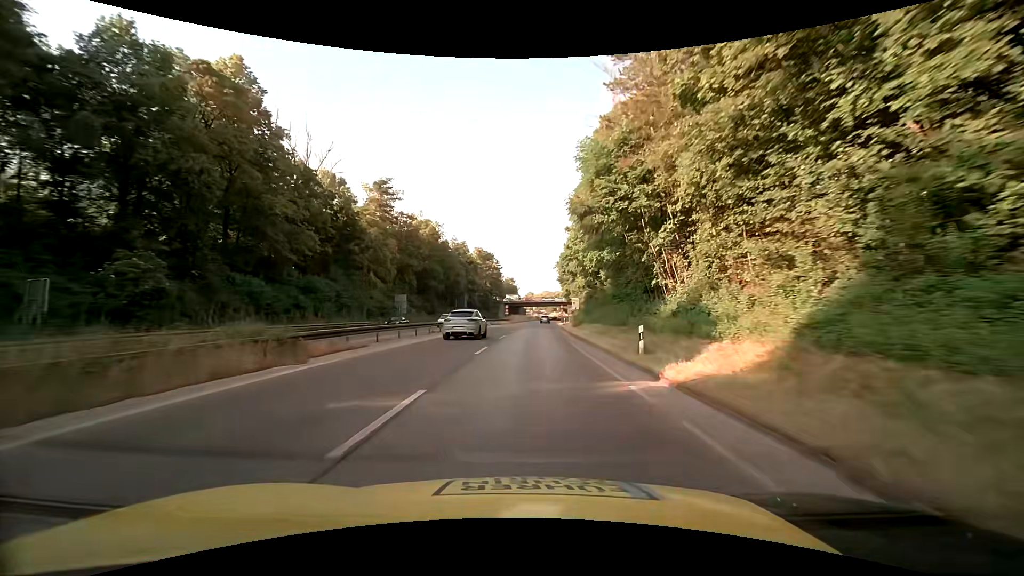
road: trunk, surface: asphalt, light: Day
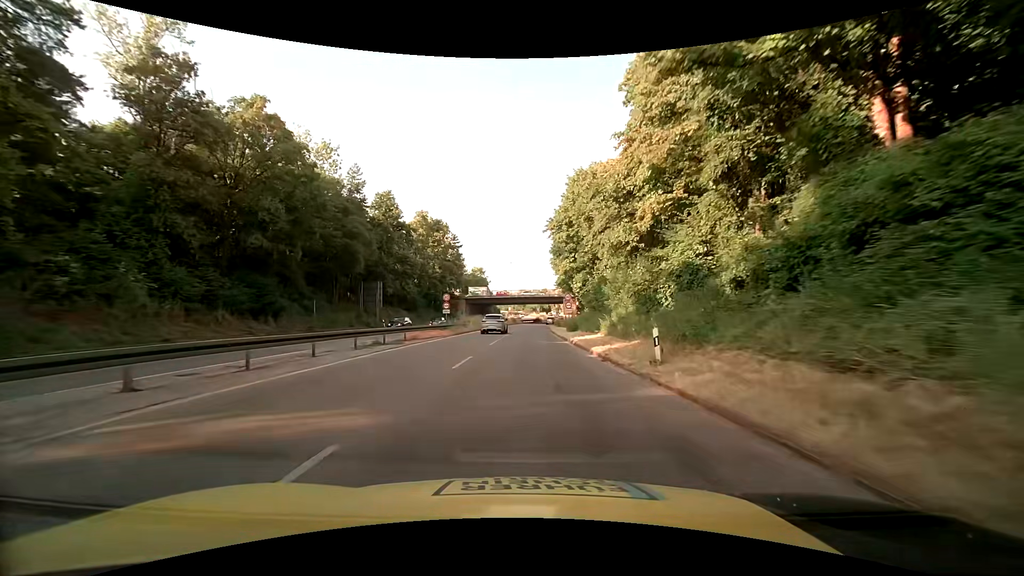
(+1.3, +51.9) m; +3°
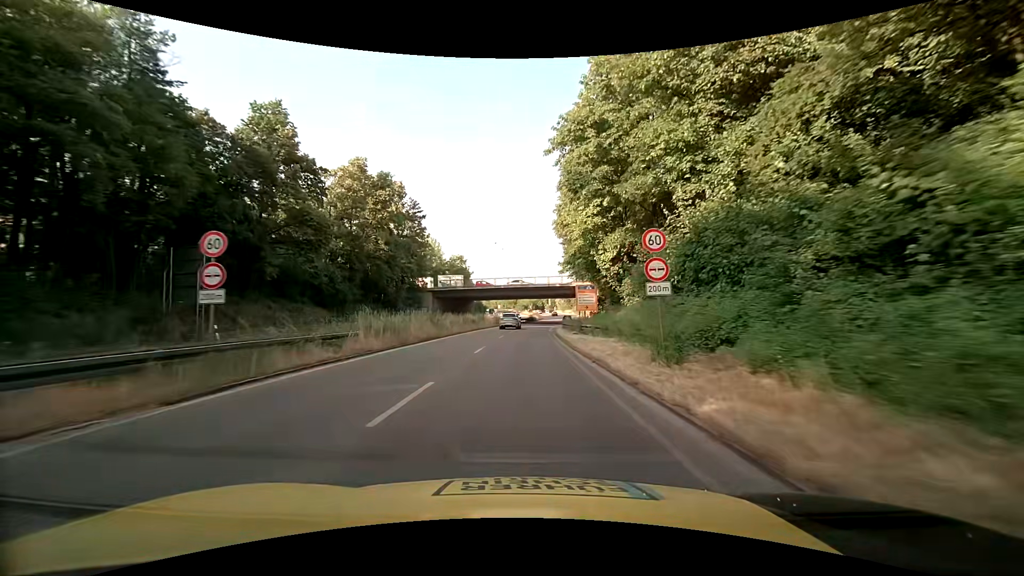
(+0.3, +30.8) m; +1°
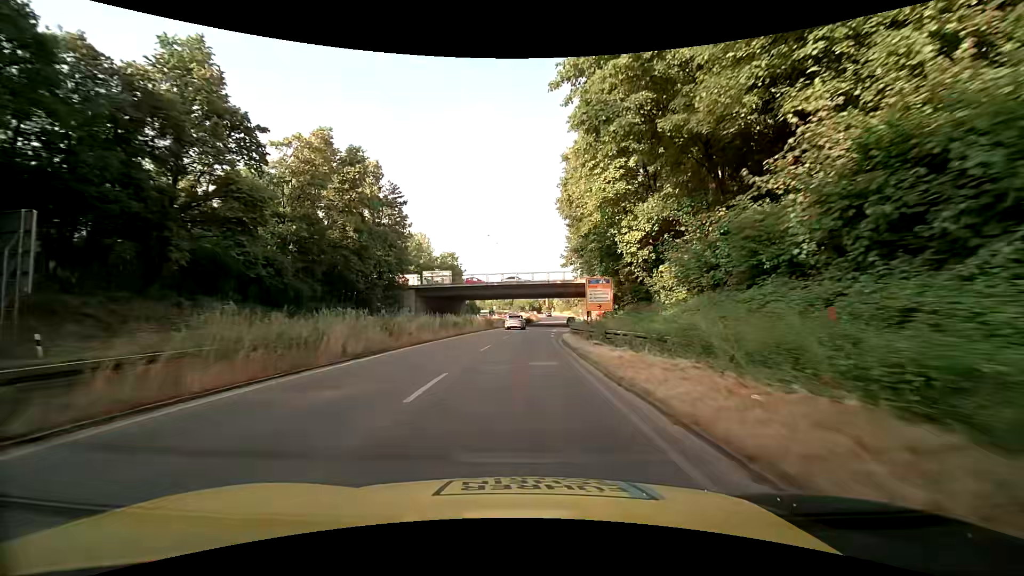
(0.0, +10.2) m; 0°
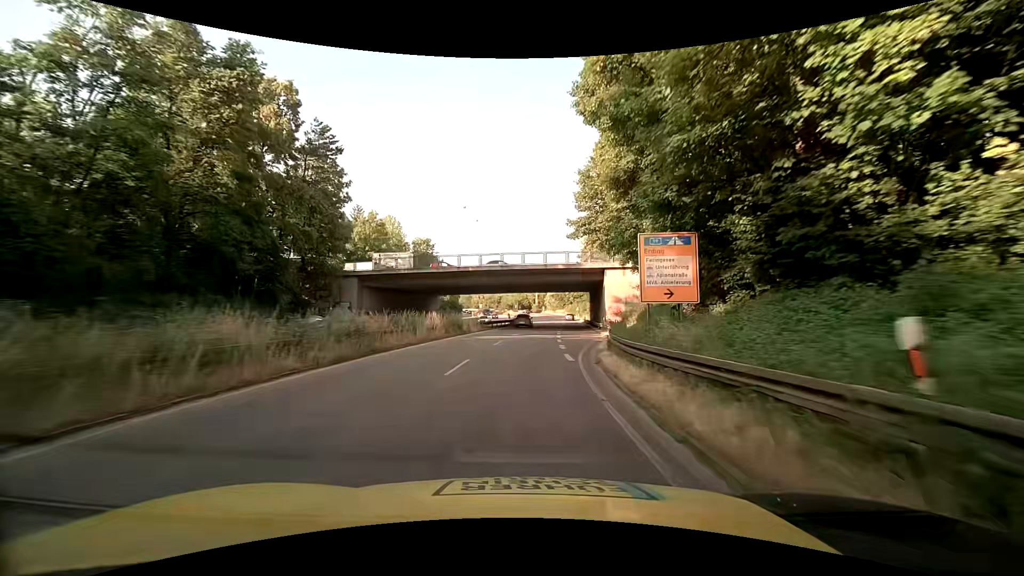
(+0.2, +20.4) m; +1°
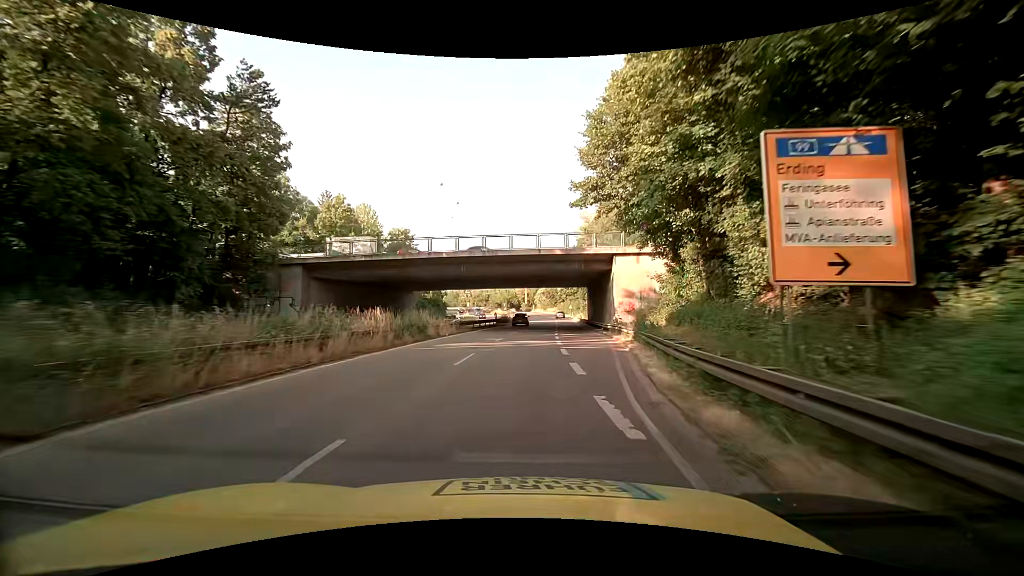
(+0.1, +10.1) m; +1°
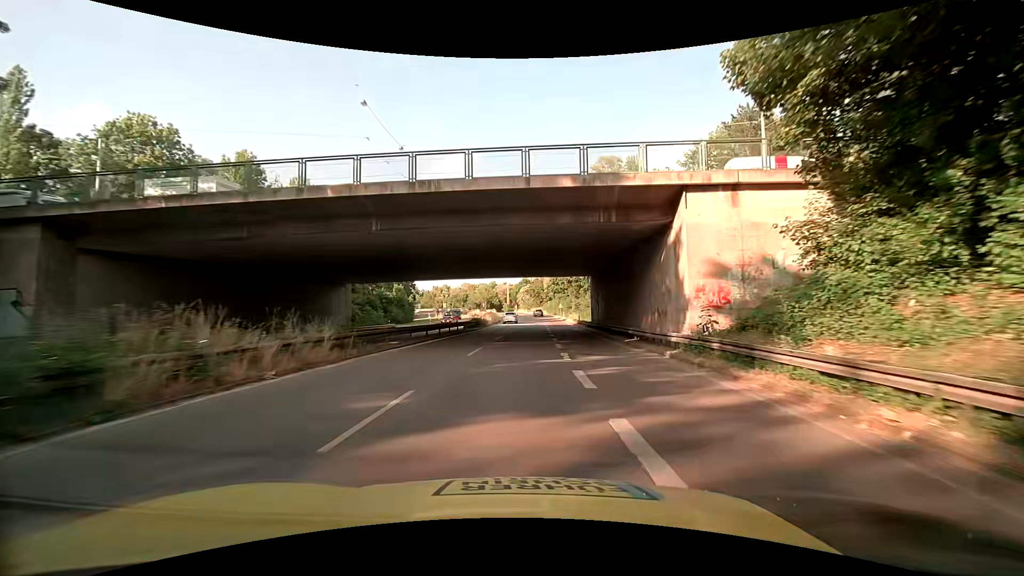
(+0.5, +20.1) m; +2°
